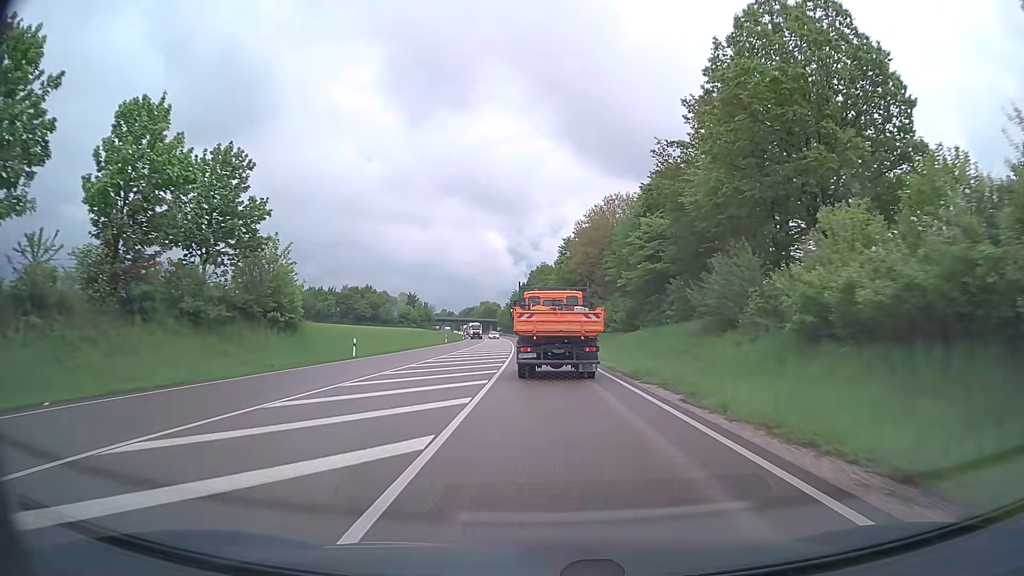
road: primary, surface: asphalt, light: Day
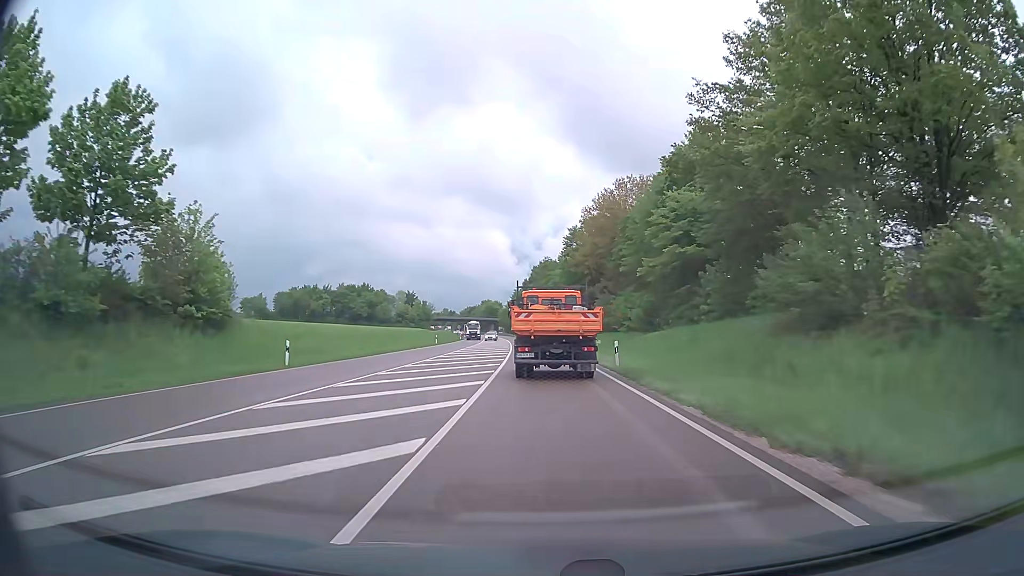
(0.0, +10.6) m; 0°
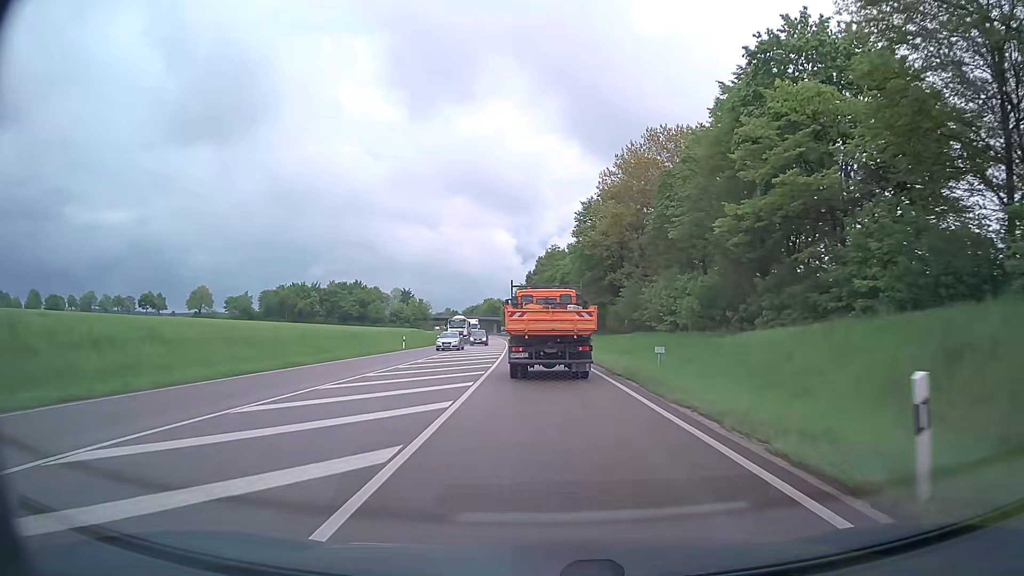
(-0.1, +21.0) m; -1°
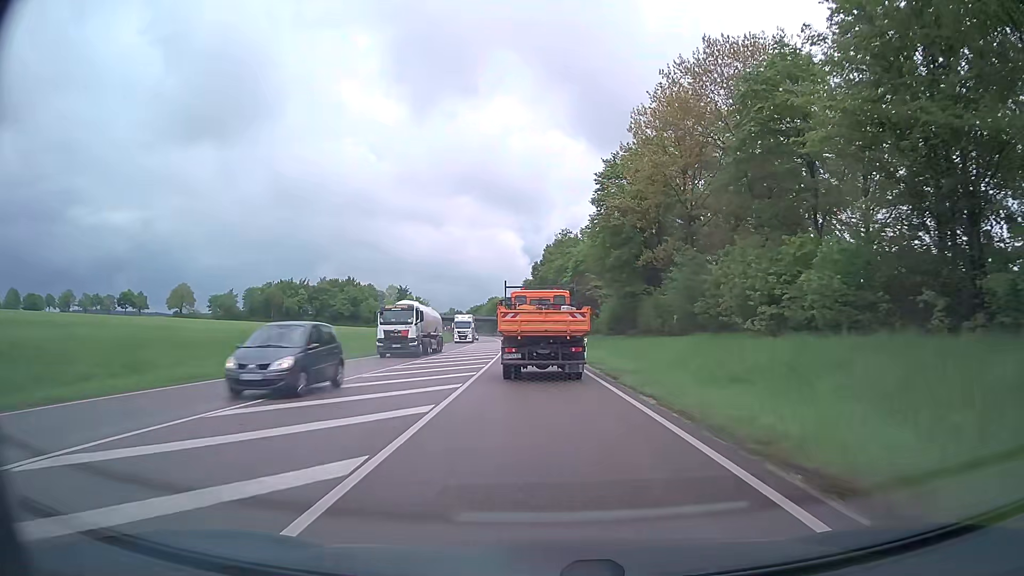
(0.0, +20.9) m; 0°
(0, +10) (0, +20) (0, +30) (-1, +40) (-1, +50) (-2, +60) (-2, +70) (-3, +80) (-3, +90) (-4, +100) m
